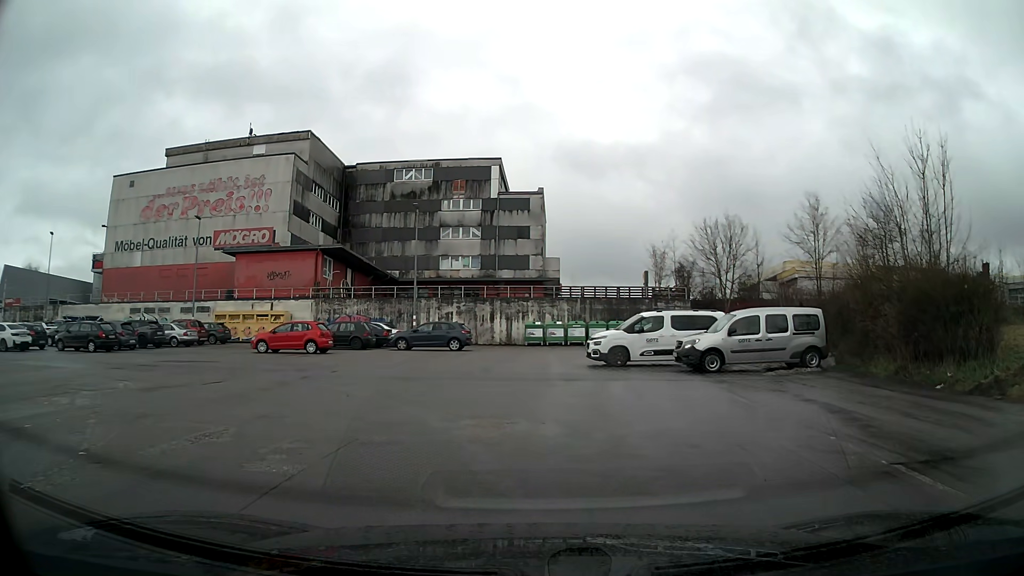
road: service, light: Day
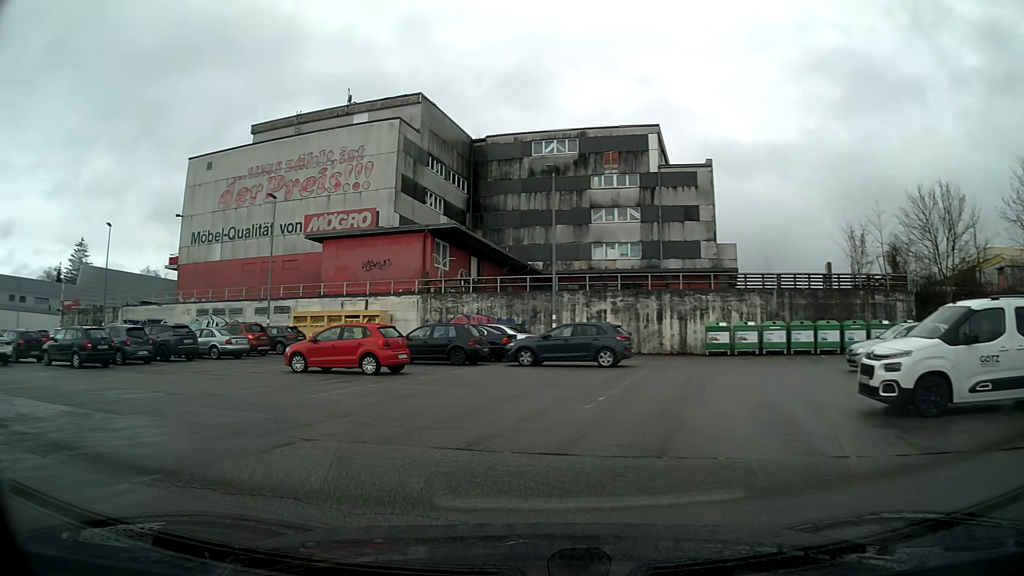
(-0.9, +11.7) m; -18°
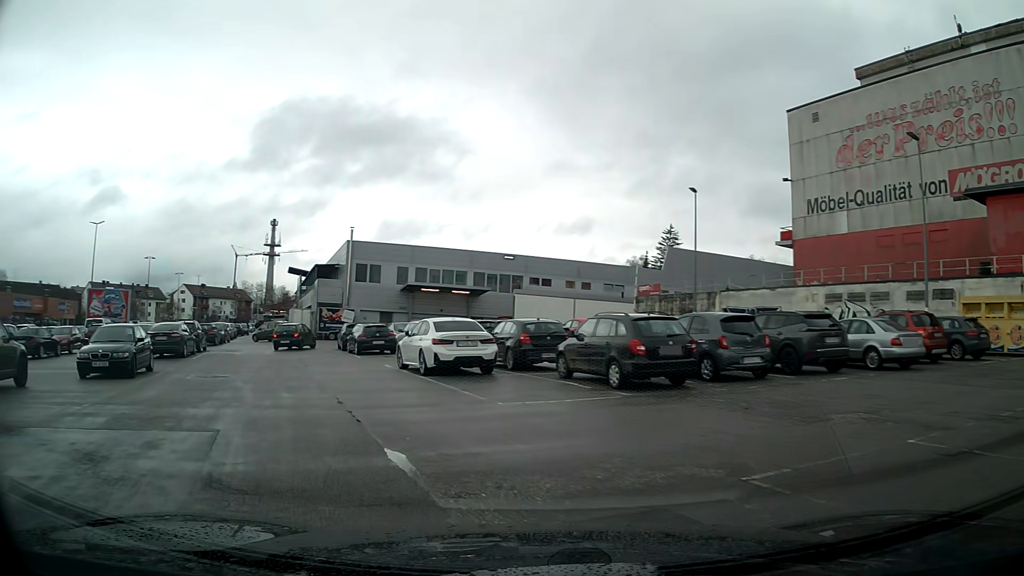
(-5.2, +10.3) m; -52°
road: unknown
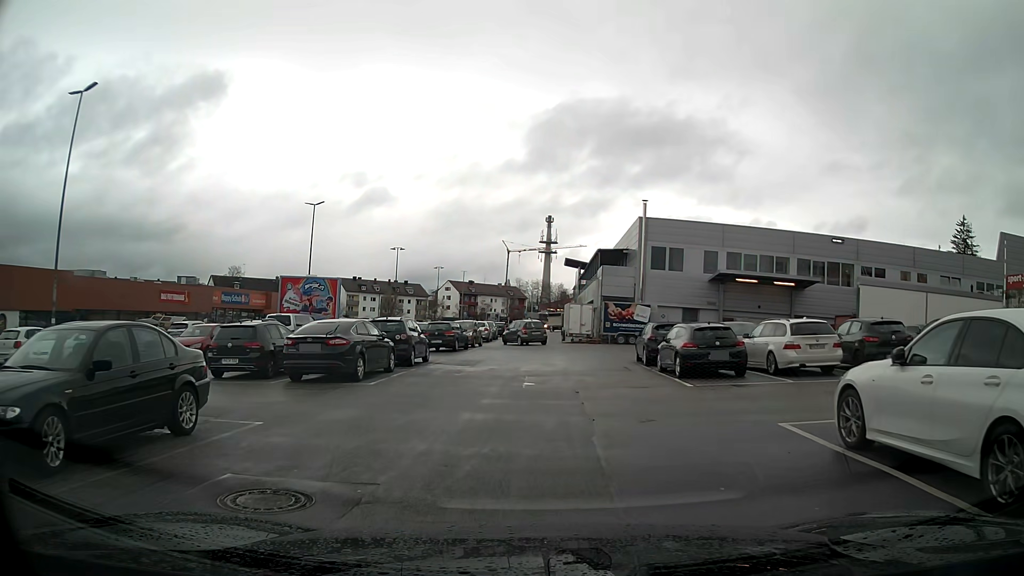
(-3.1, +12.5) m; -20°
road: service
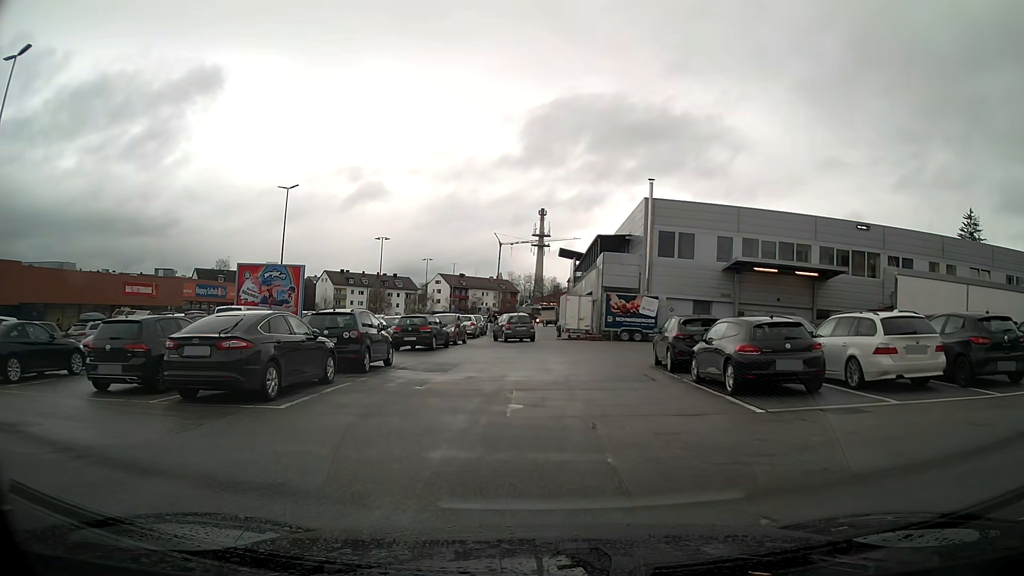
(0.0, +5.2) m; 0°
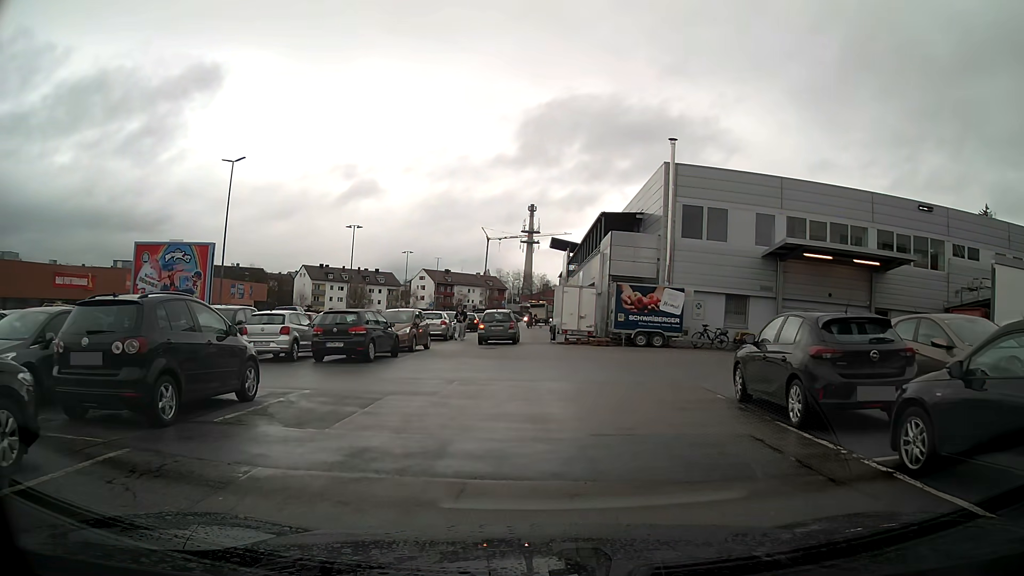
(+0.1, +9.1) m; 0°
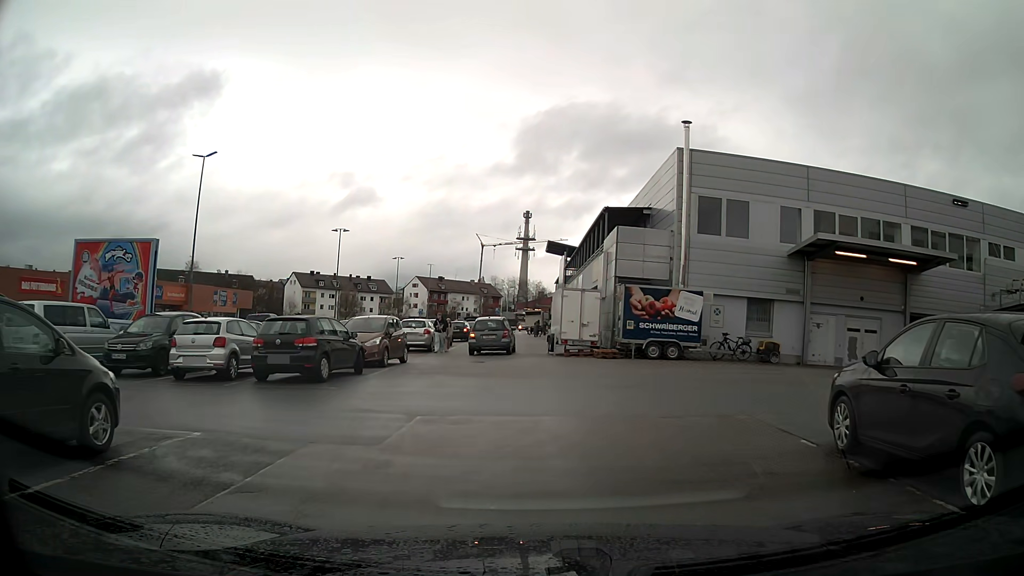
(0.0, +3.9) m; +1°
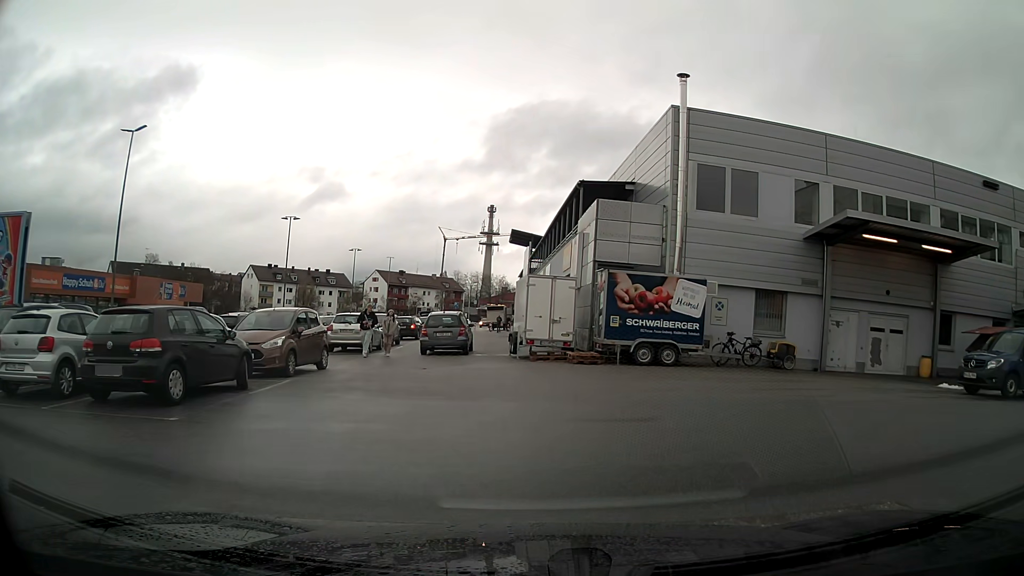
(+0.1, +5.3) m; +5°
